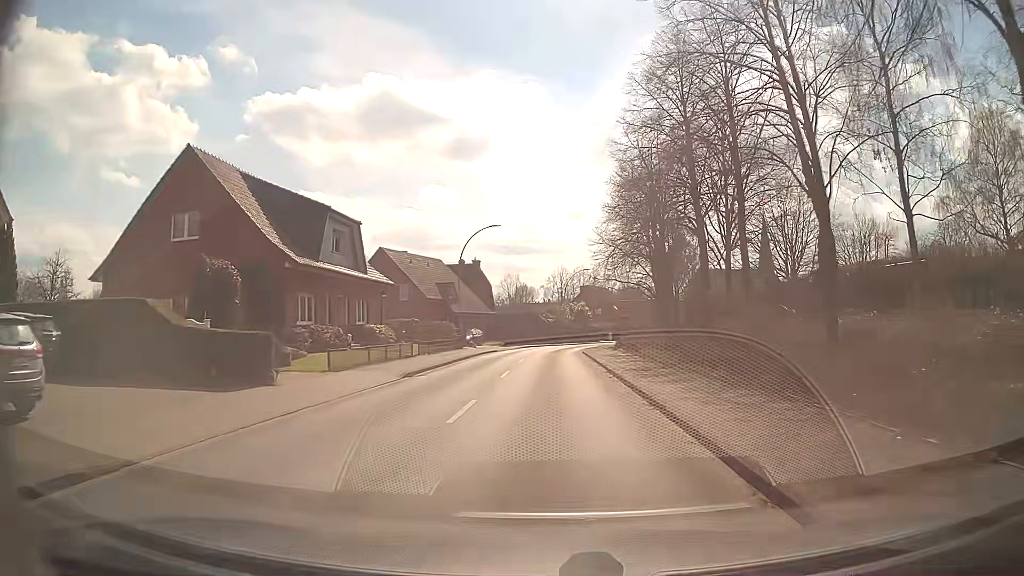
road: secondary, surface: asphalt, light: Day
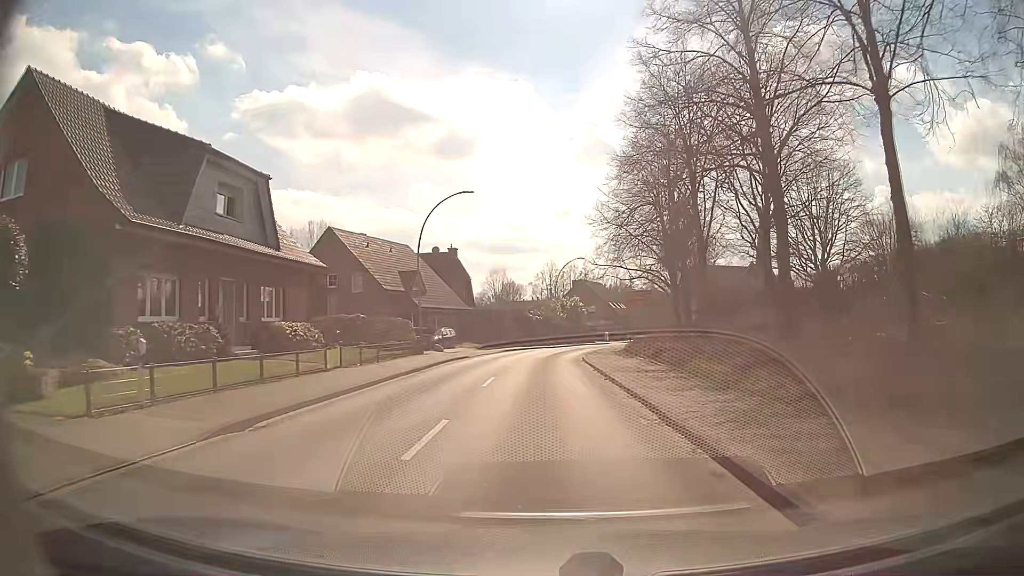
(-0.1, +11.9) m; 0°
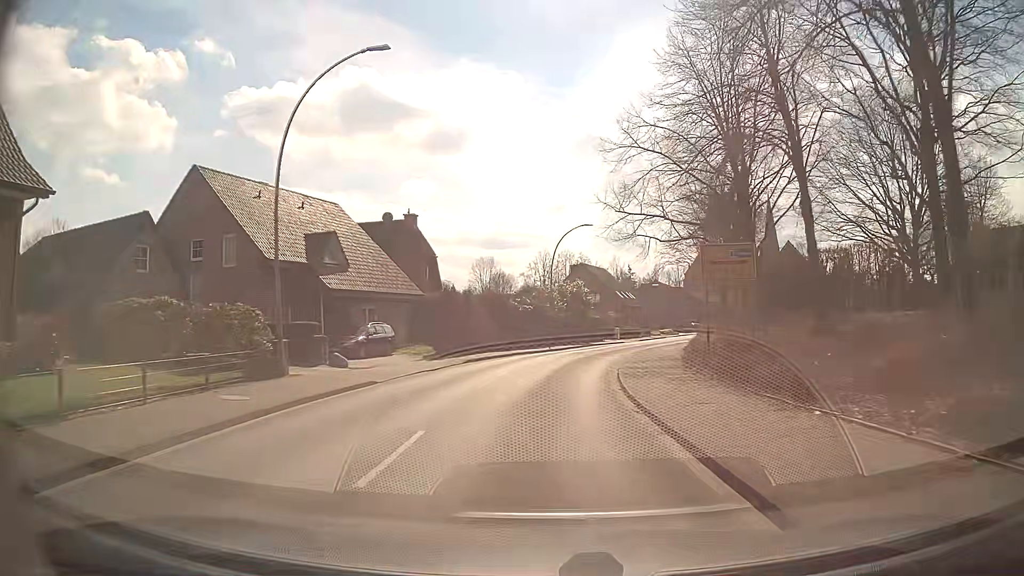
(+0.2, +19.4) m; +1°
(0, +10) (0, +20) (+2, +30) (+4, +40) (+7, +49) (+11, +59) (+14, +68) (+18, +77) (+21, +87) (+25, +96) m
